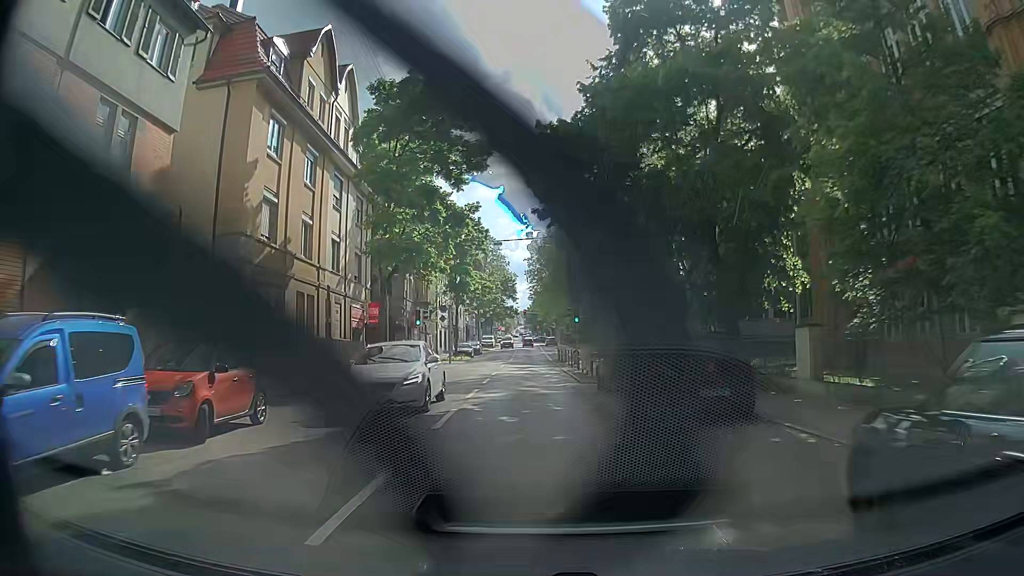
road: secondary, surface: asphalt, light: Day
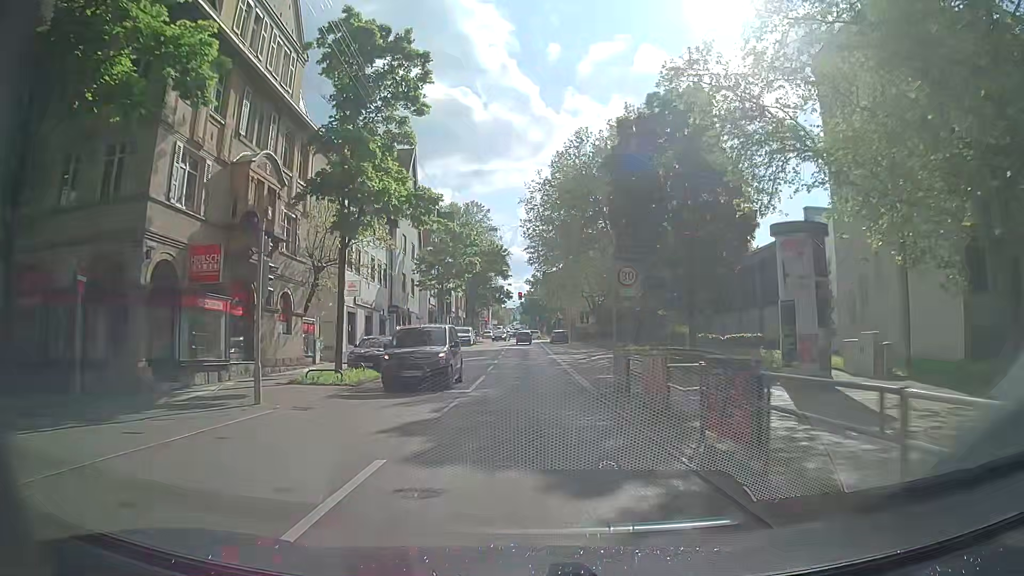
(-0.3, +35.5) m; +1°
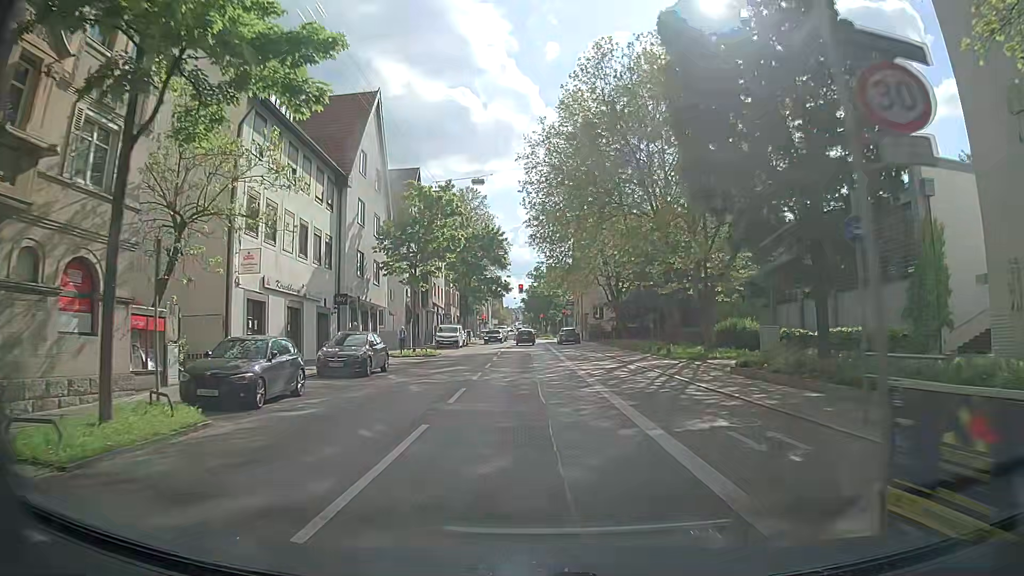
(-0.2, +13.3) m; -1°
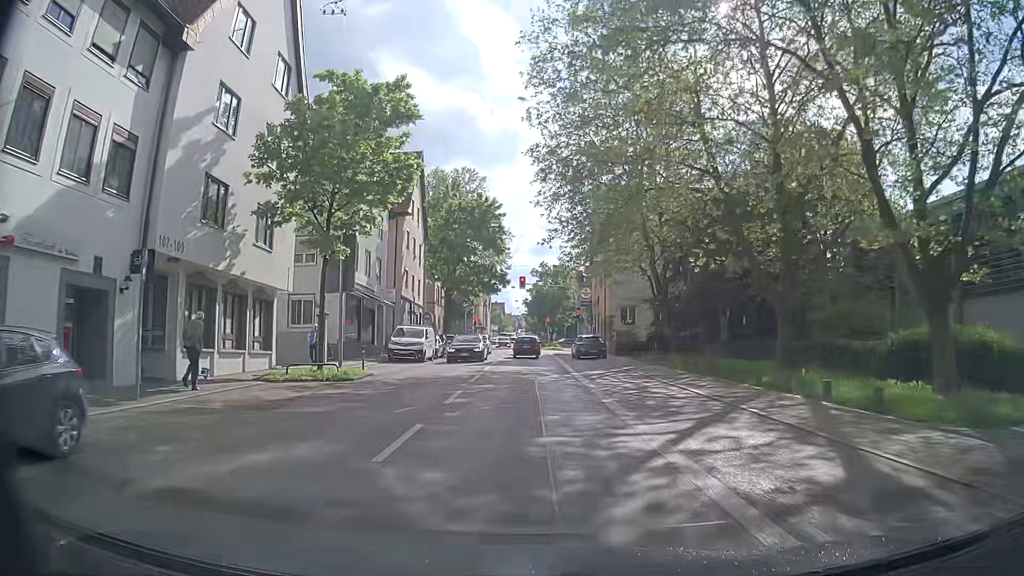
(-0.1, +18.0) m; -1°
